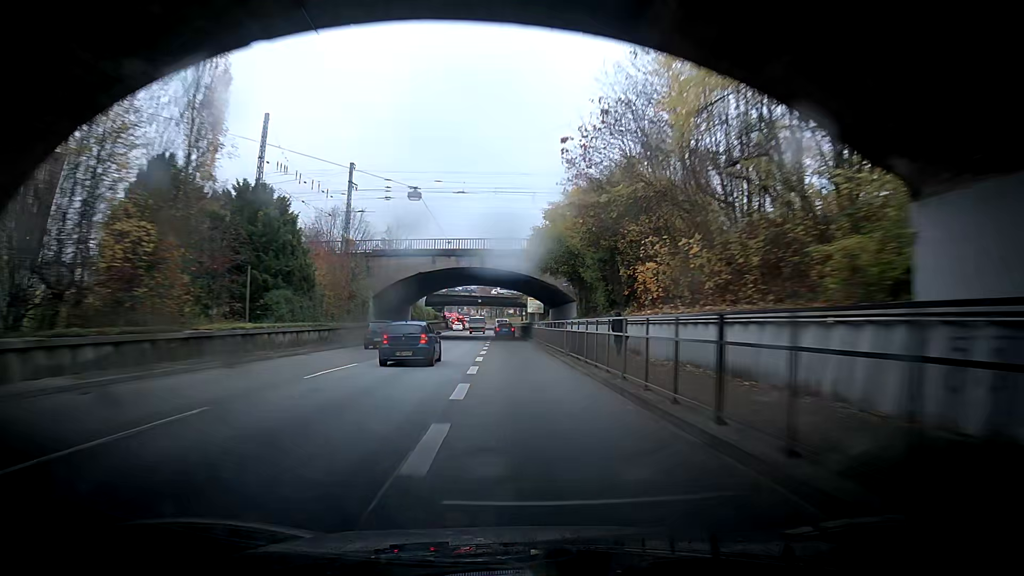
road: trunk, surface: asphalt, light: Day
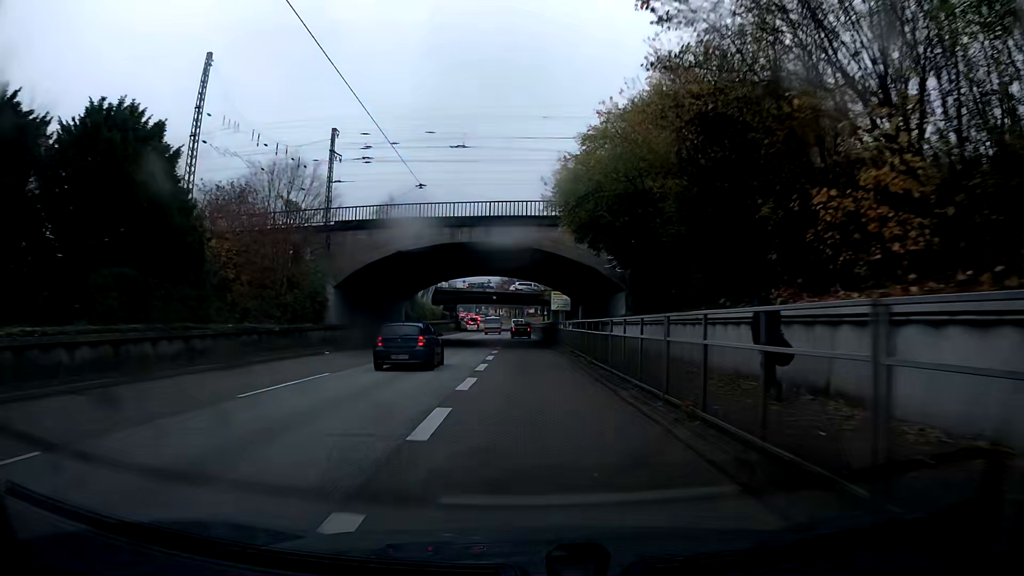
(-0.3, +16.4) m; -2°
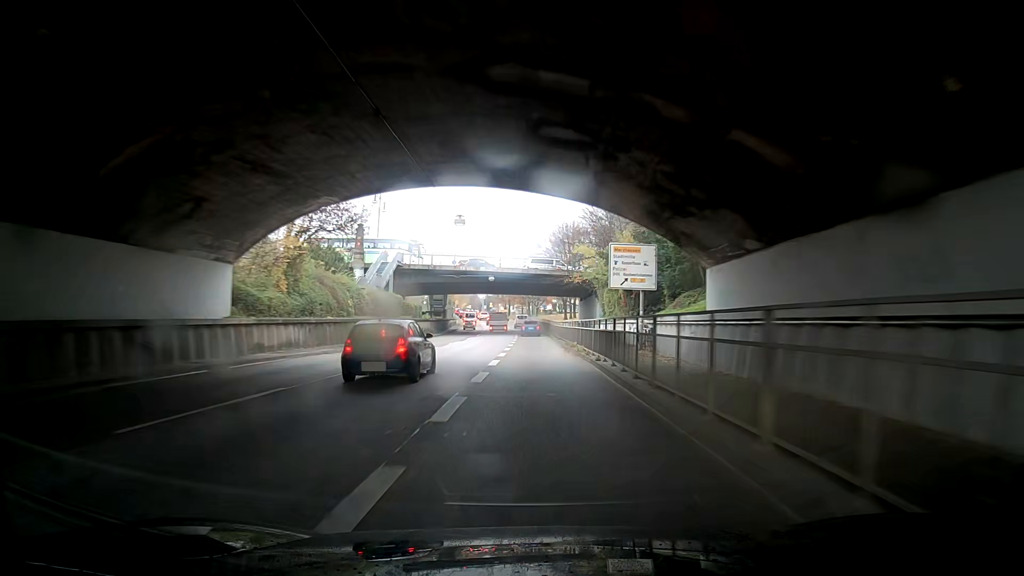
(-1.0, +40.6) m; -3°
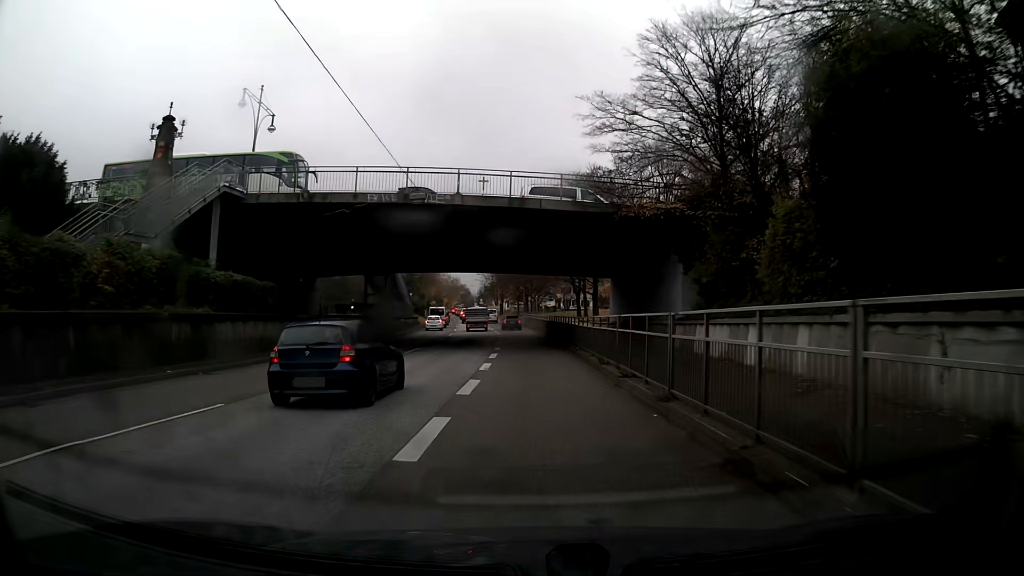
(+0.9, +38.6) m; +2°
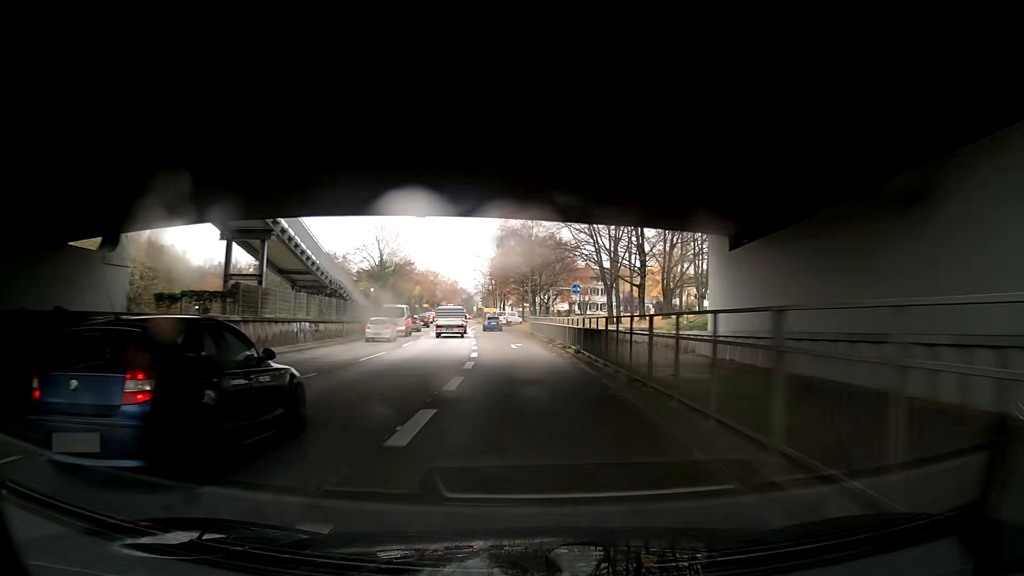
(-0.2, +29.3) m; -1°
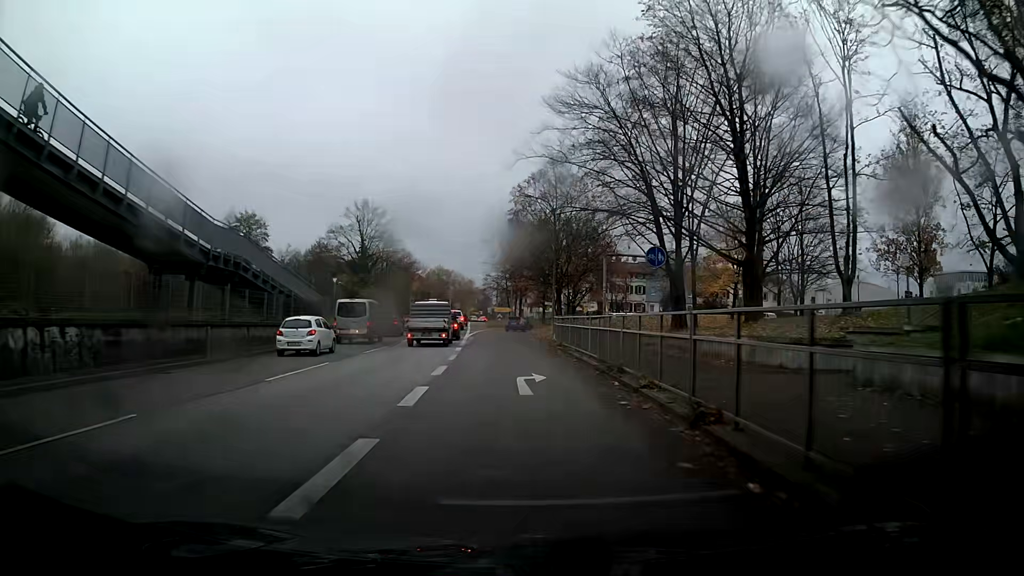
(-0.3, +20.8) m; -2°
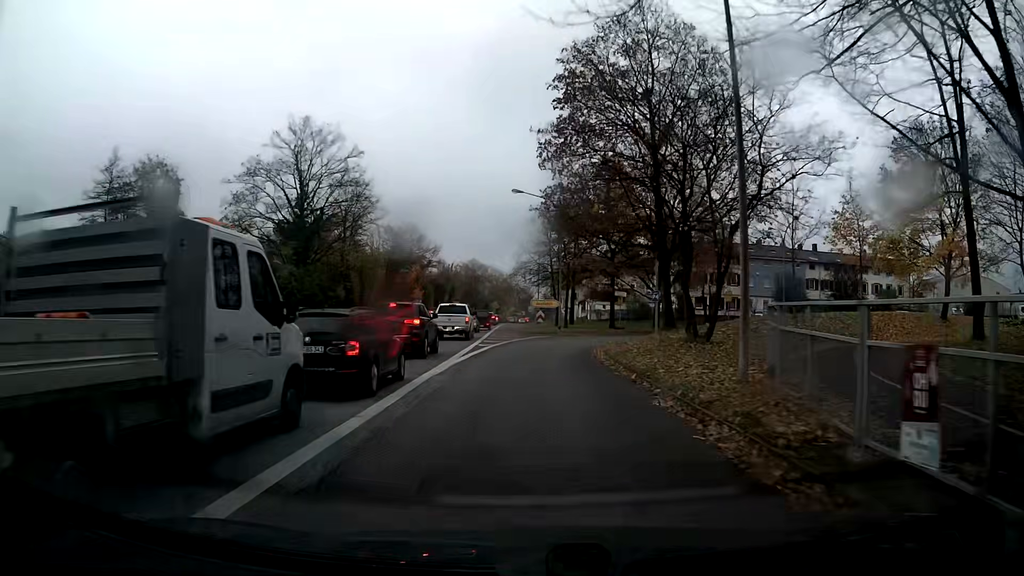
(-0.7, +32.3) m; -3°
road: trunk_link
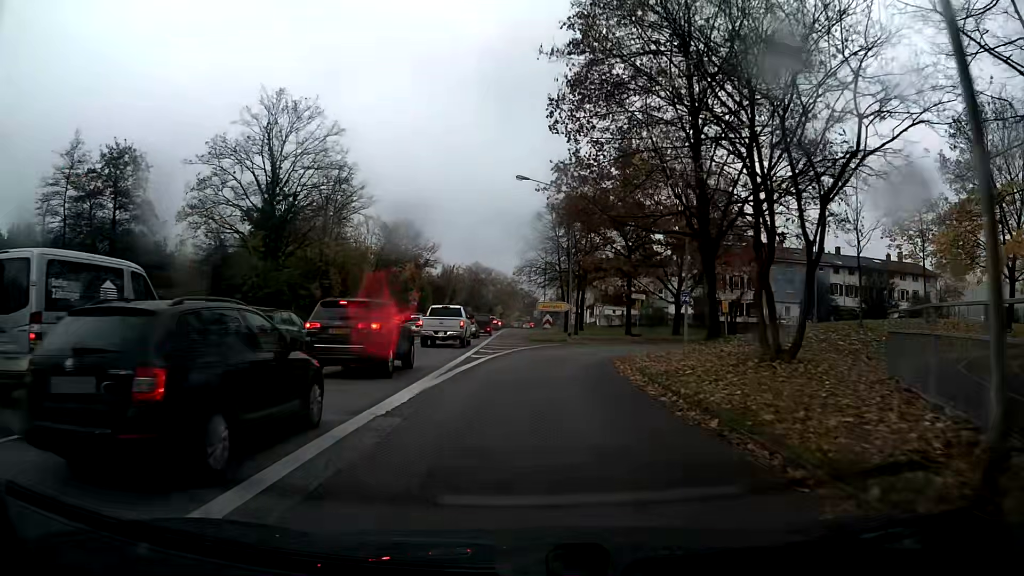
(0.0, +6.1) m; 0°
